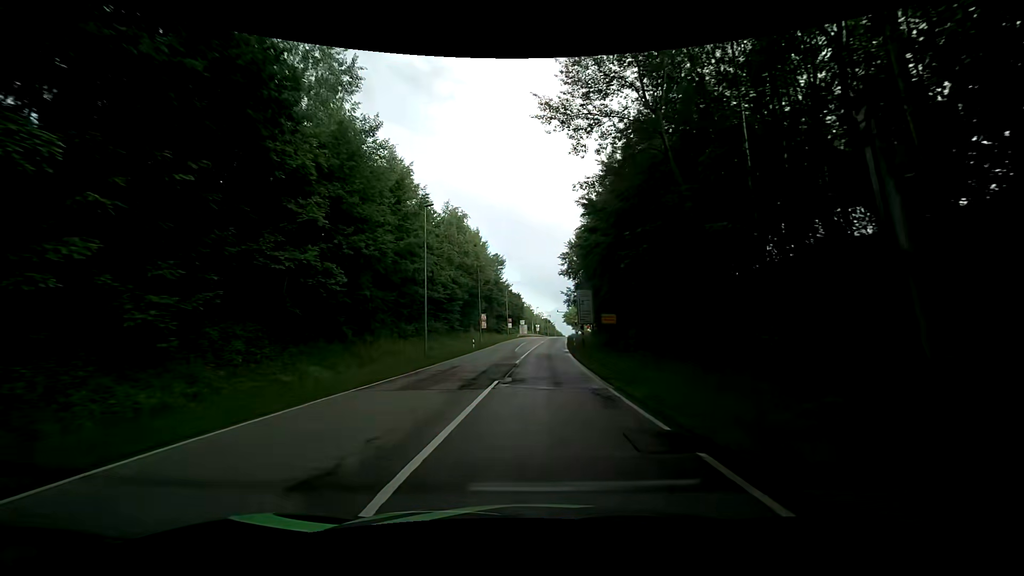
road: secondary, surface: asphalt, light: Day
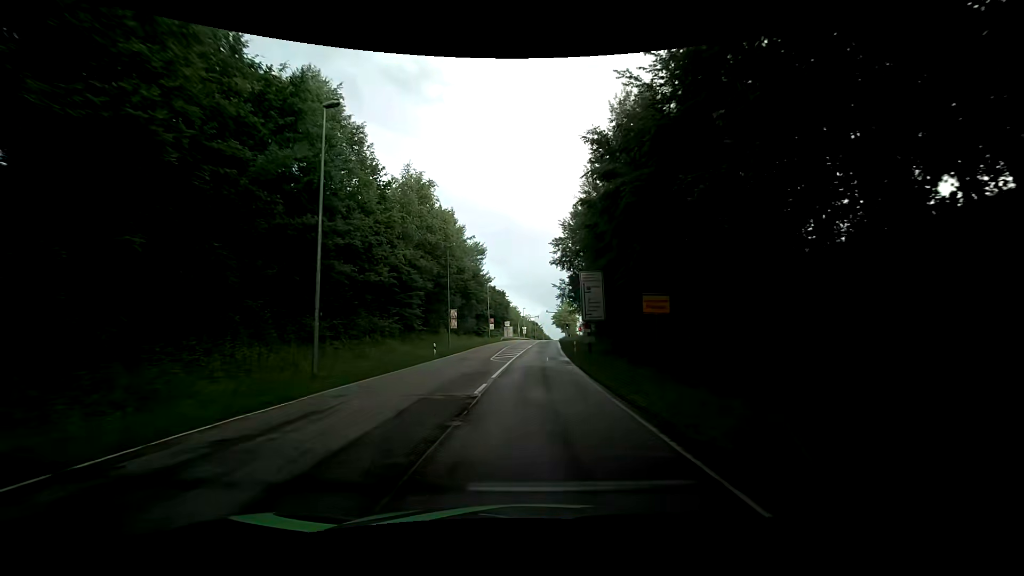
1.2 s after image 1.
(+0.3, +14.5) m; +3°
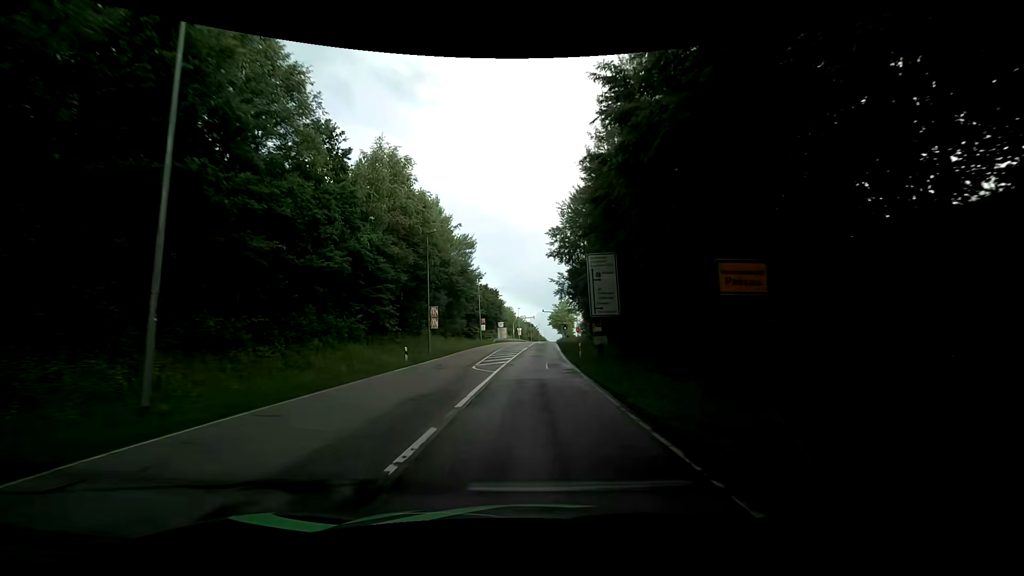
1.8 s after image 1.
(0.0, +7.2) m; -1°
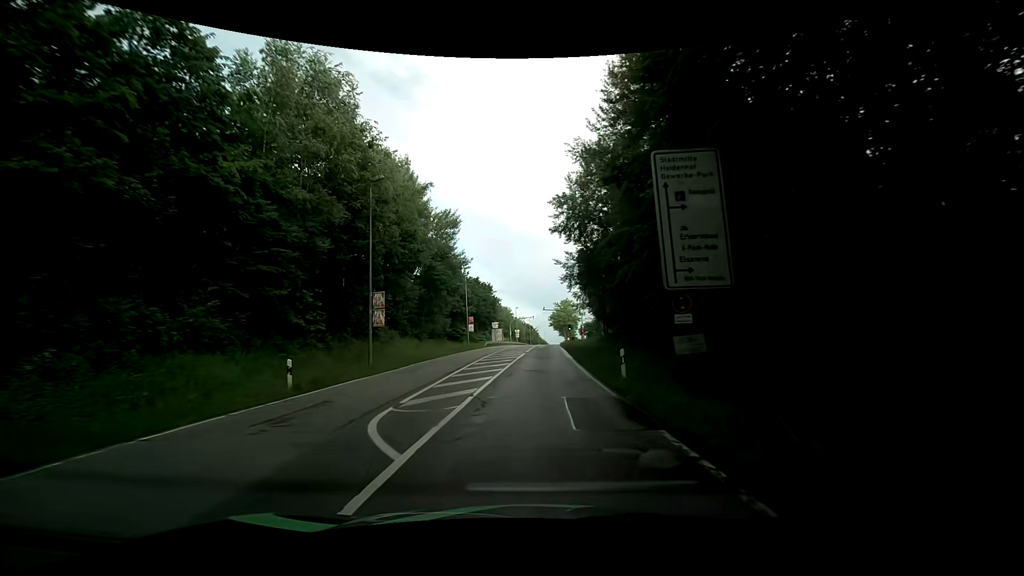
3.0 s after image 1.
(+0.2, +14.4) m; 0°
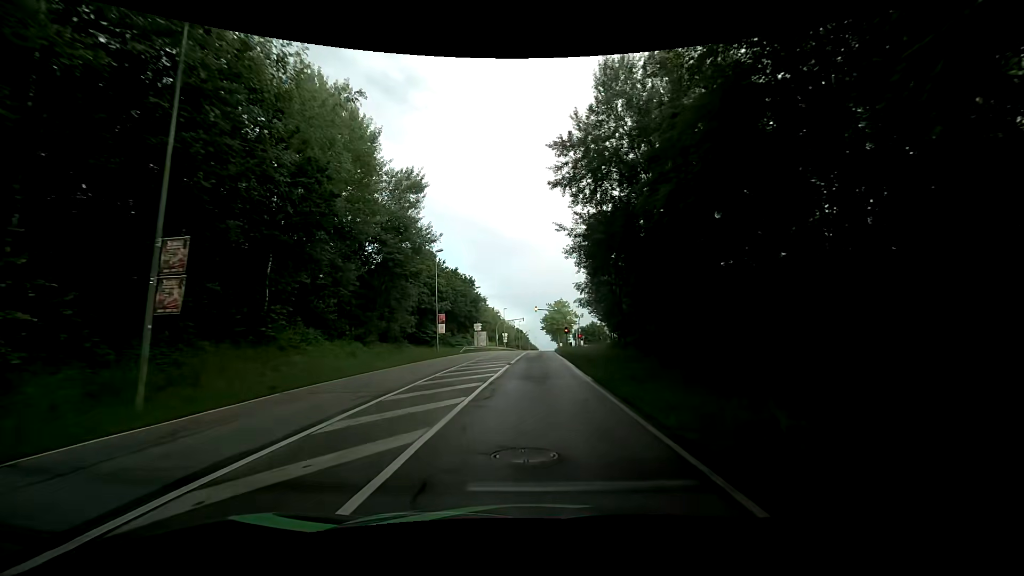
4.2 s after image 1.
(+0.2, +14.4) m; +1°
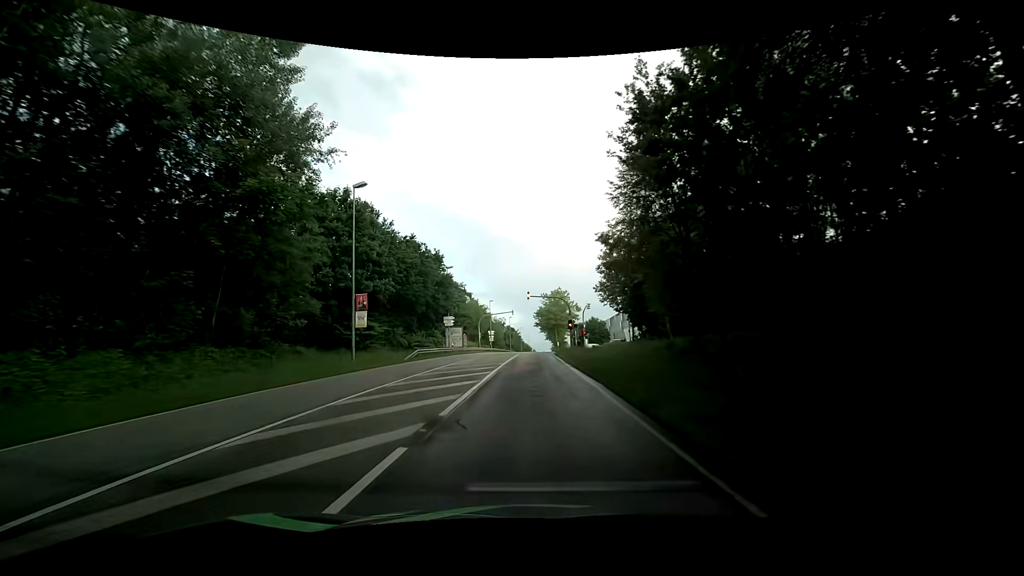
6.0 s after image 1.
(+0.4, +20.7) m; +2°
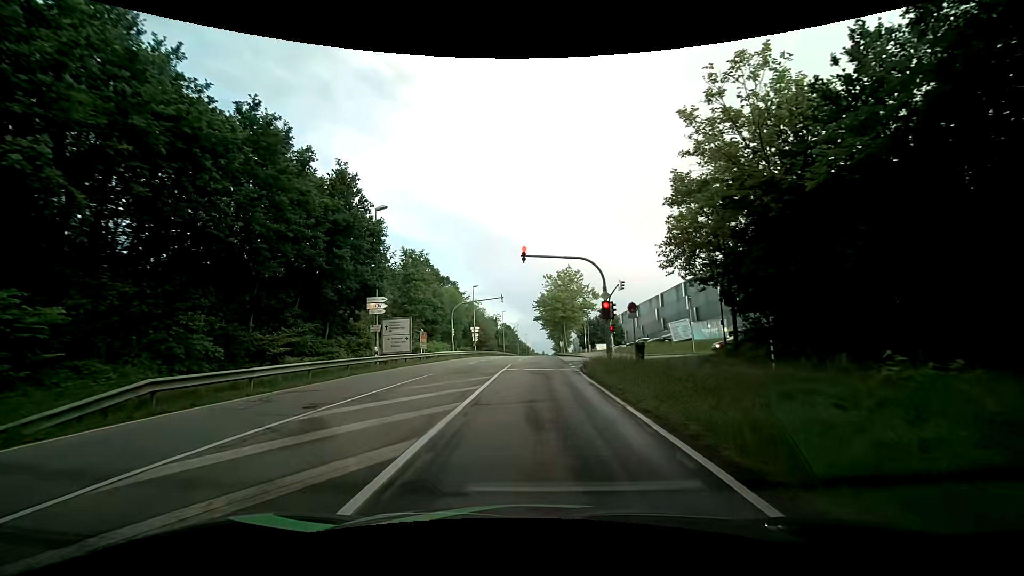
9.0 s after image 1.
(-0.1, +25.9) m; 0°
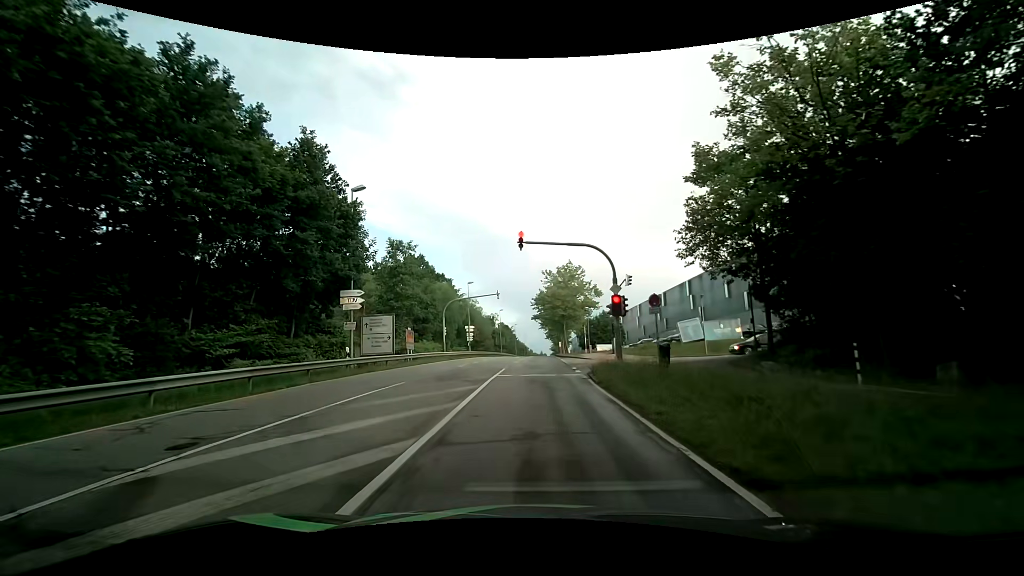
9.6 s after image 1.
(0.0, +3.9) m; +1°
(0, +10) (0, +20) (0, +30) (0, +40) (0, +50) (+1, +60) (+1, +70) (+1, +80) (+2, +90) (+2, +100) m
